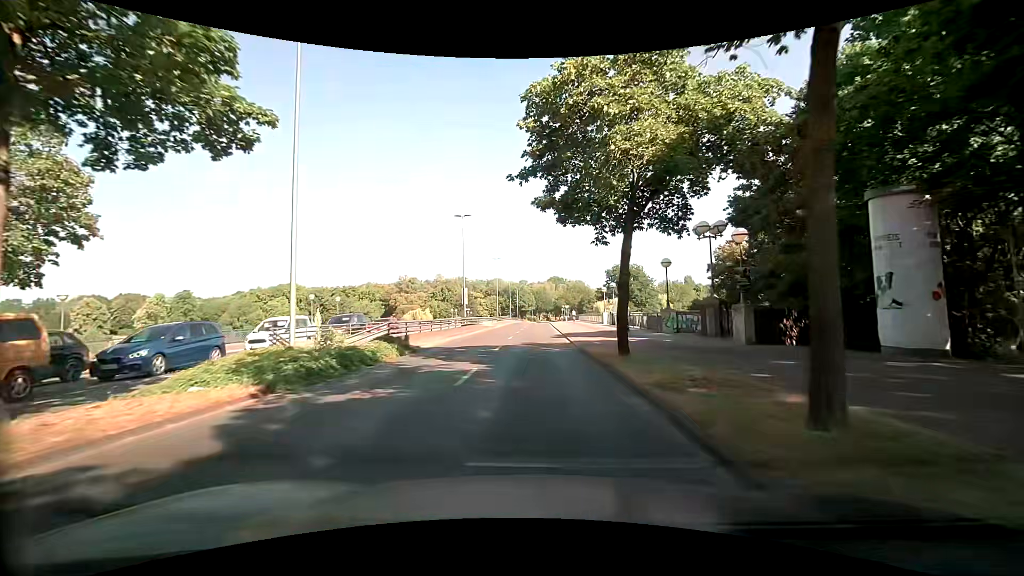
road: primary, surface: asphalt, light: Day
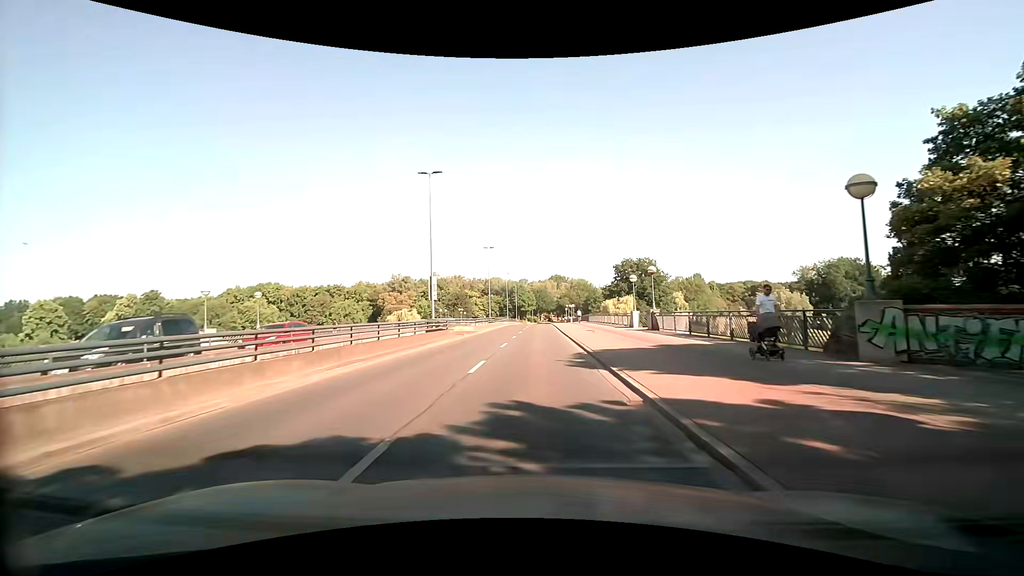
(-0.1, +16.9) m; 0°
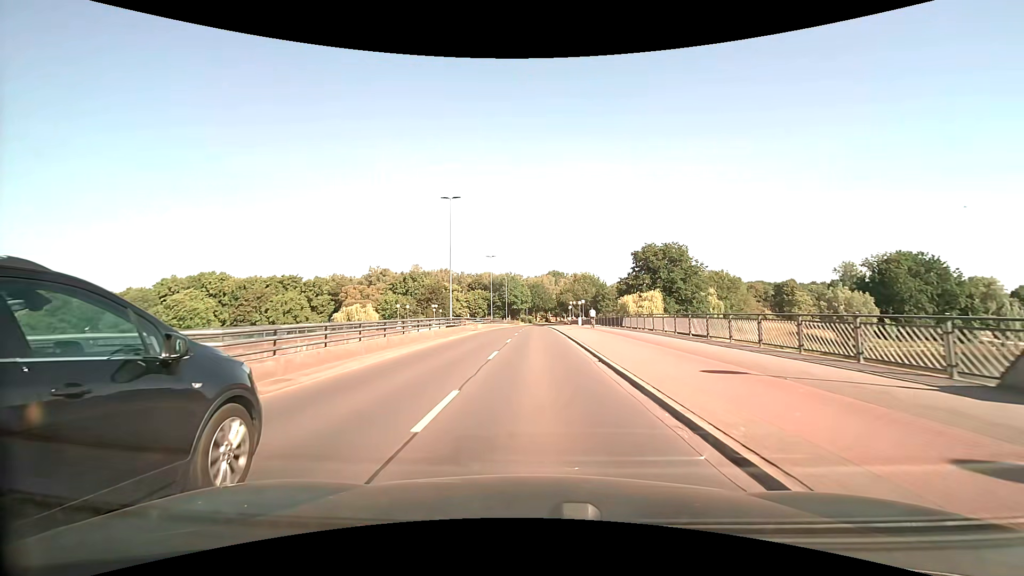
(0.0, +33.0) m; 0°
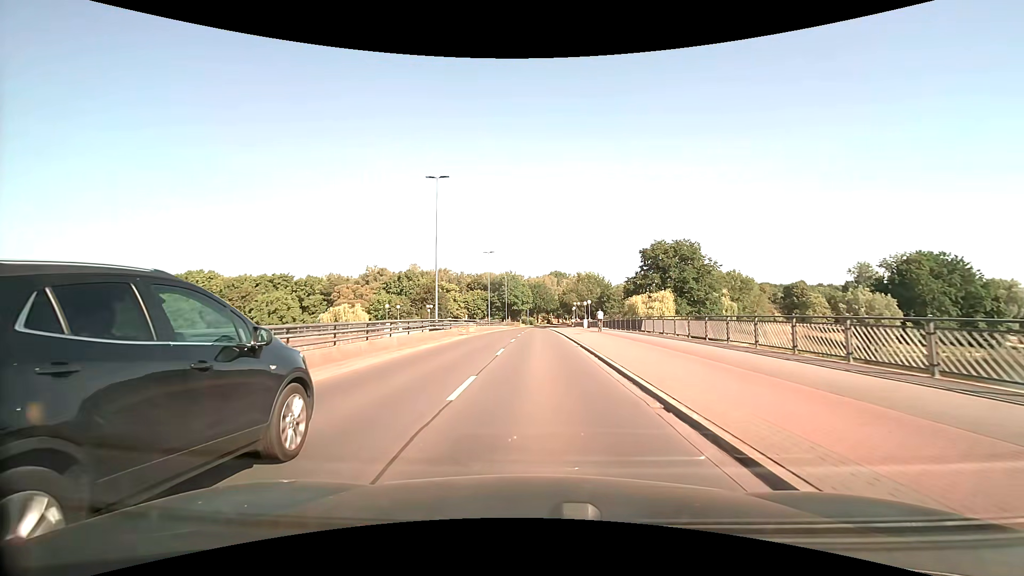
(0.0, +7.2) m; 0°
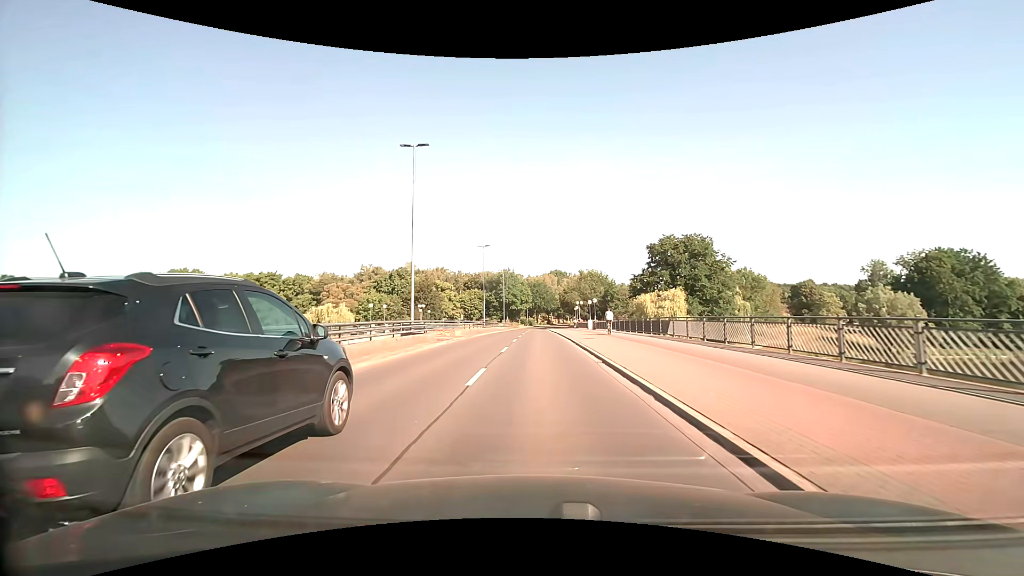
(0.0, +7.4) m; 0°
(0, +10) (0, +20) (0, +30) (0, +40) (0, +50) (0, +60) (0, +70) (0, +80) (0, +90) (+1, +100) m
